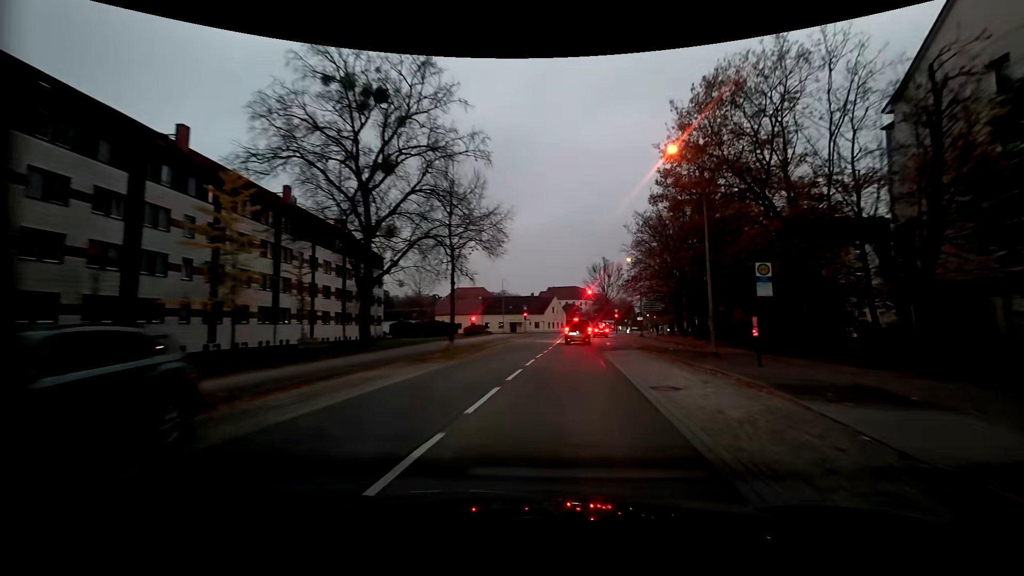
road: residential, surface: asphalt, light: Dusk
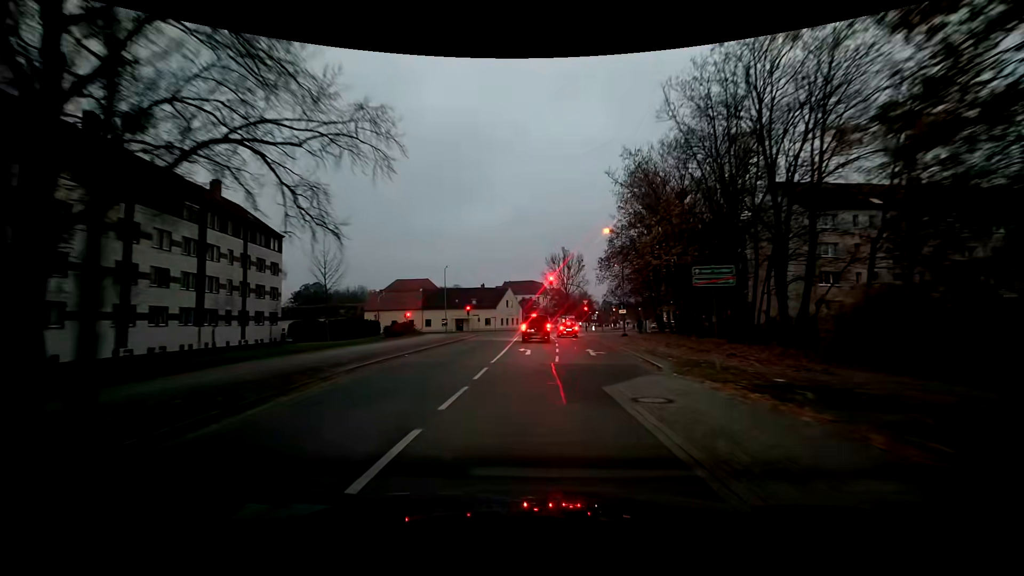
(+0.7, +17.6) m; +3°
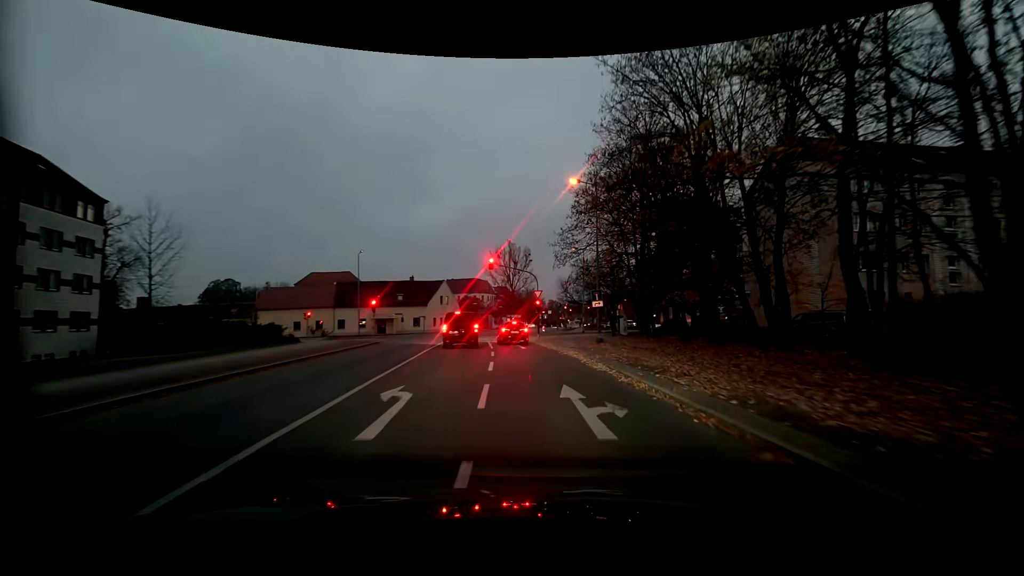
(+0.9, +15.6) m; +6°
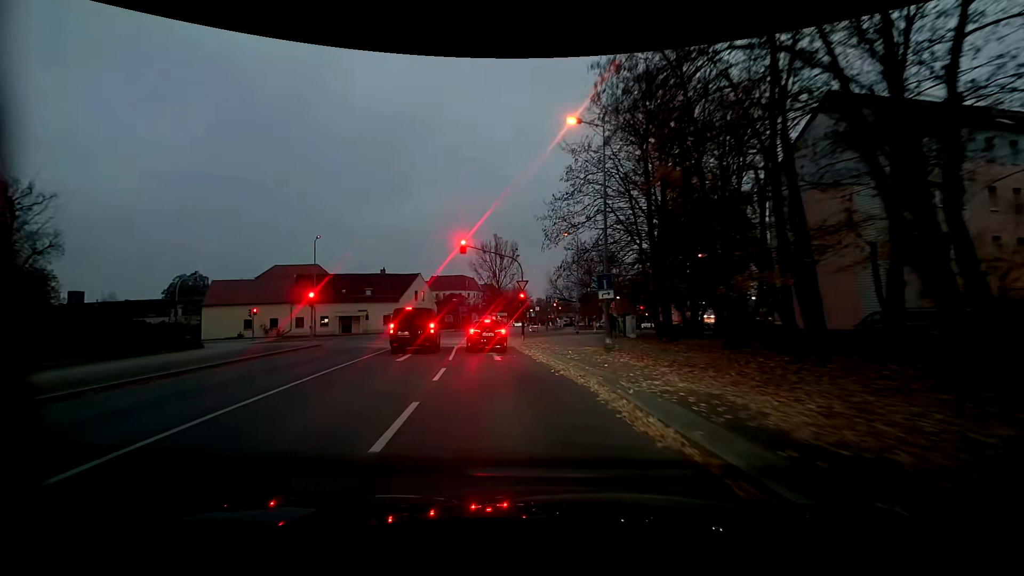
(+0.3, +8.5) m; +1°
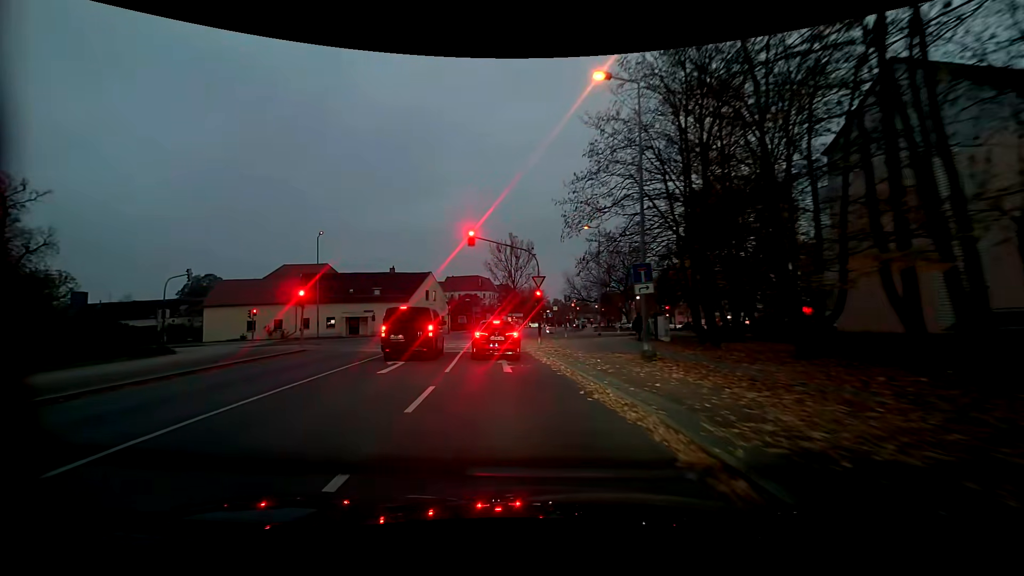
(0.0, +3.7) m; 0°
